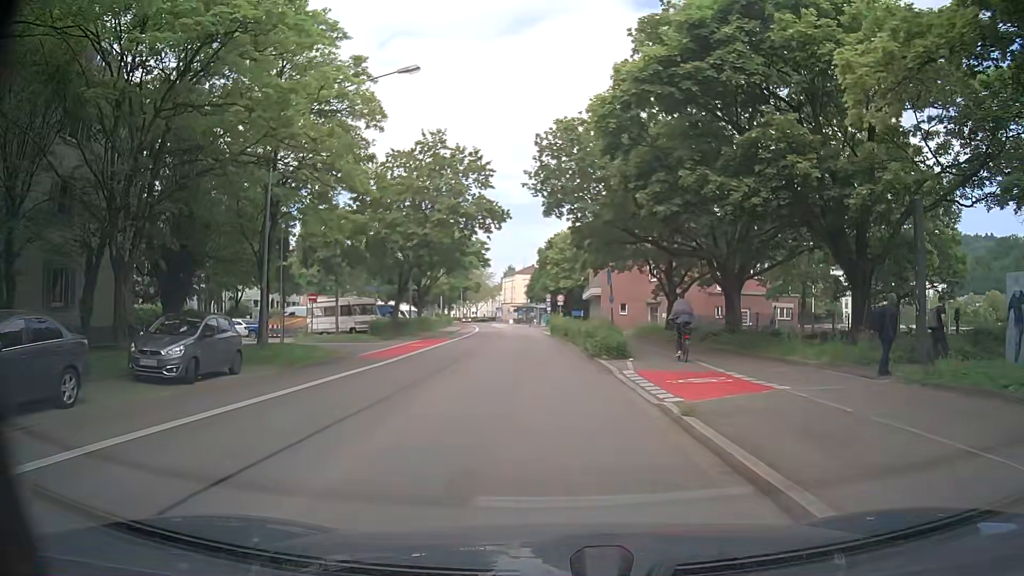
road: secondary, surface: asphalt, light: Day
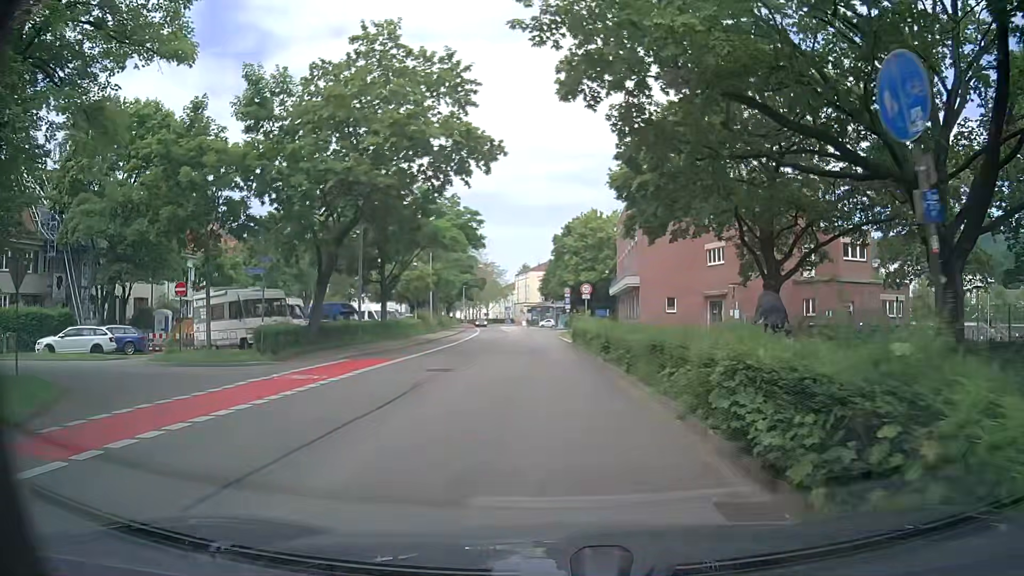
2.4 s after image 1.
(-0.2, +18.0) m; -1°
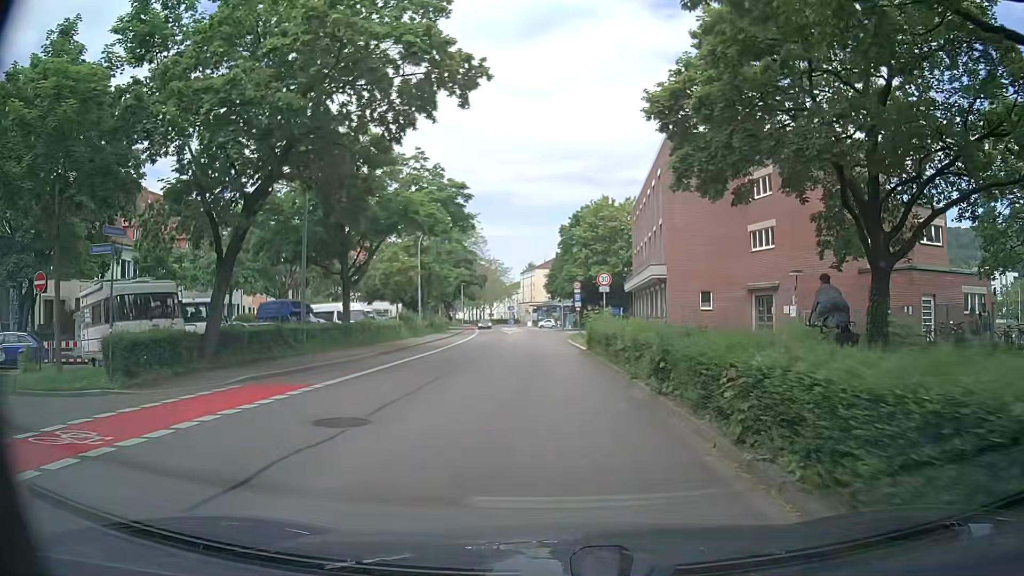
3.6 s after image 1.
(-0.1, +9.0) m; -2°
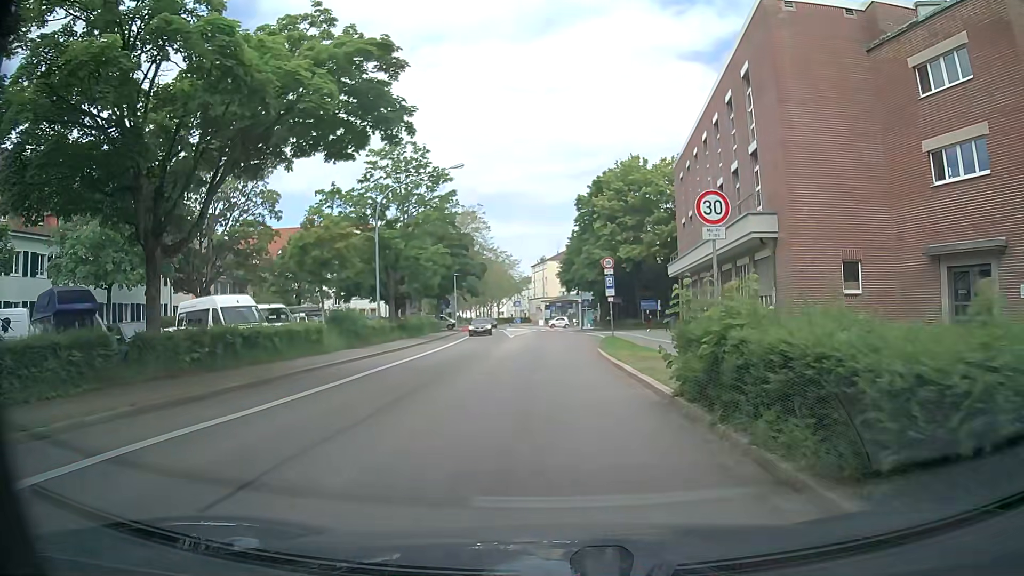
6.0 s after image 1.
(+0.1, +18.0) m; +1°
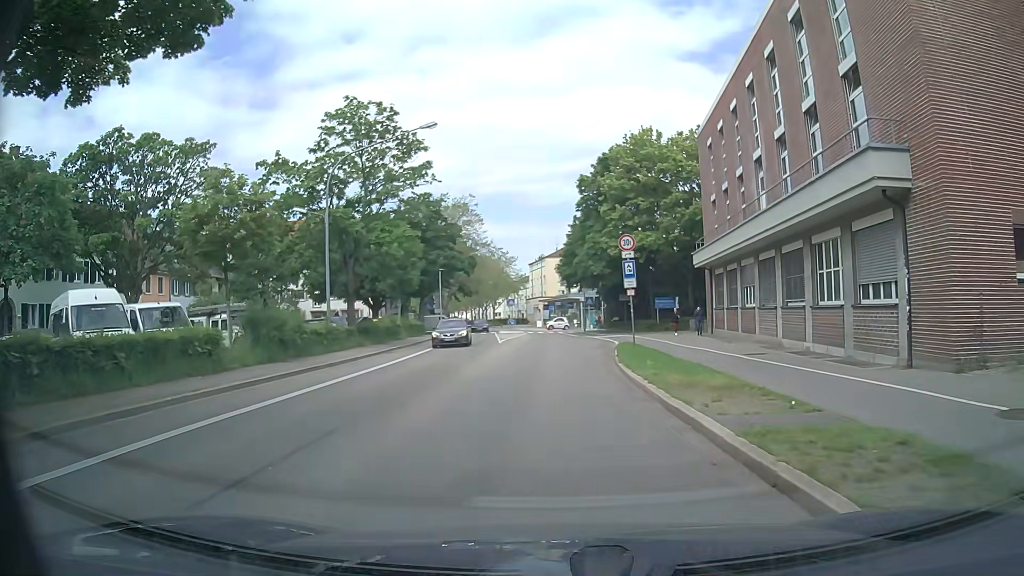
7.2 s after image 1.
(-0.1, +9.0) m; -1°
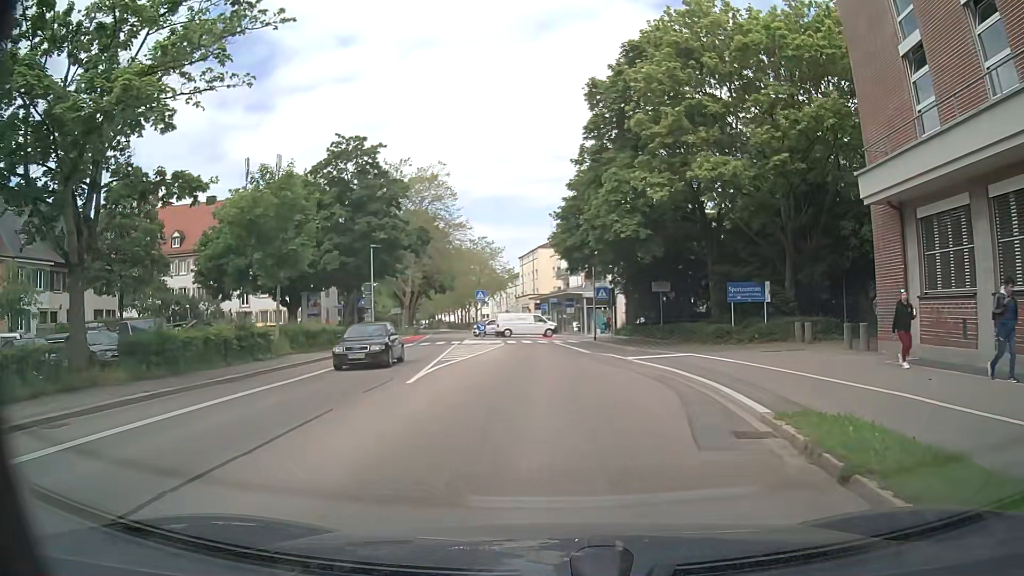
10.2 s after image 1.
(+0.4, +22.5) m; +2°
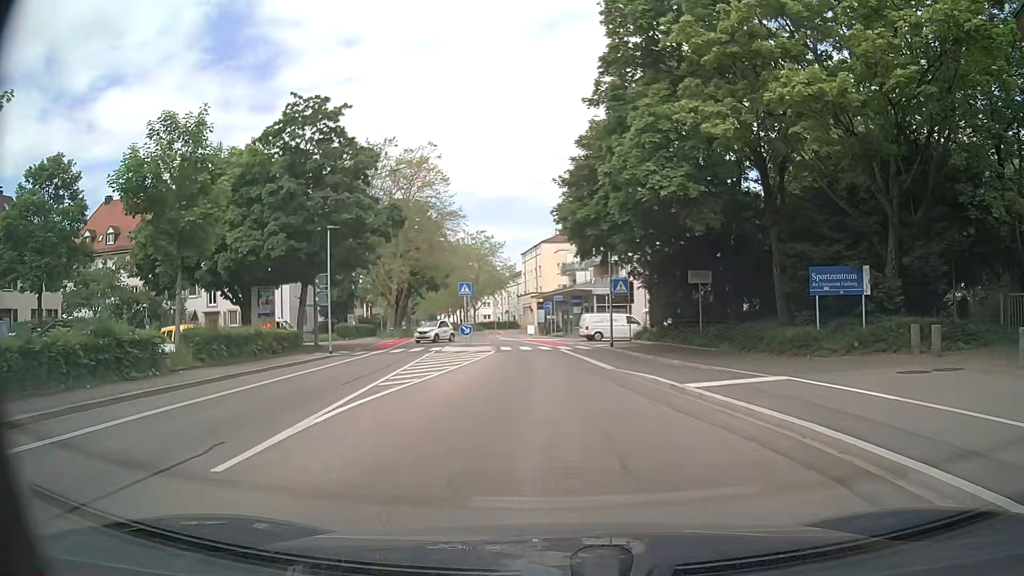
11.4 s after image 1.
(-0.1, +9.0) m; -1°
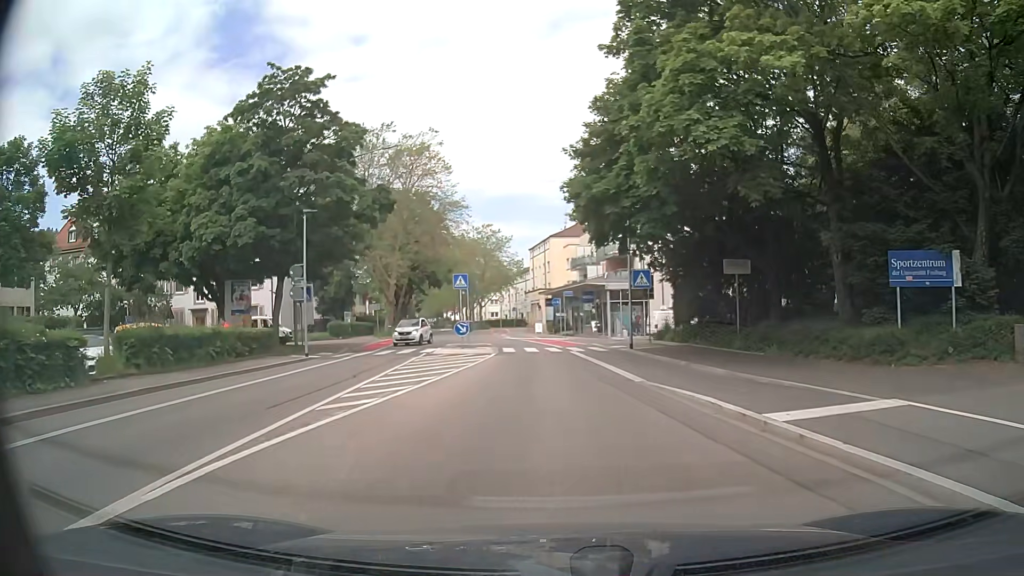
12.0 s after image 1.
(0.0, +4.5) m; +2°
(-1, +10) (-1, +20) (-2, +30) (-4, +40) (-7, +49) (-10, +59) (-12, +69) (-14, +79) (-16, +88) (-18, +98) m
